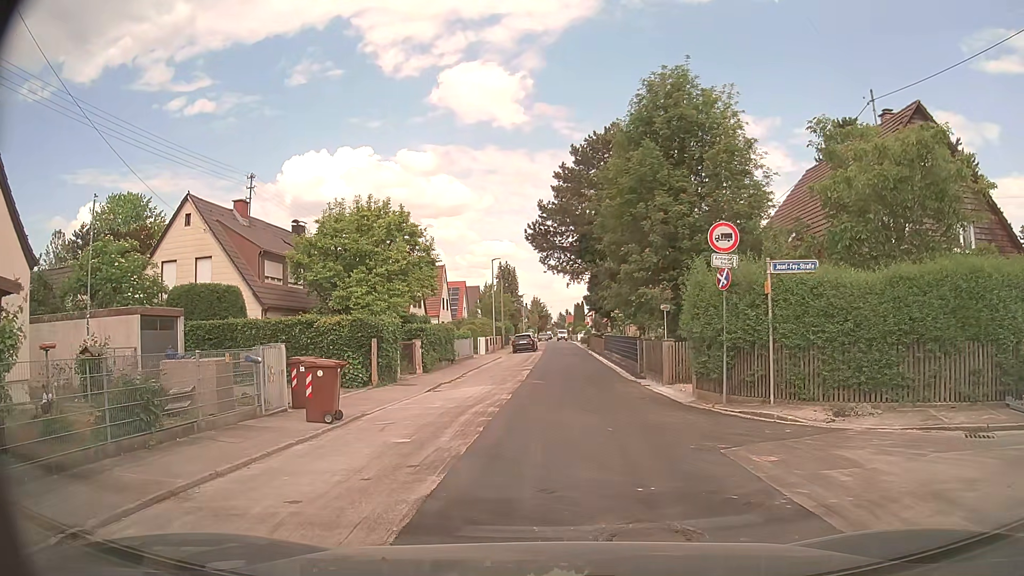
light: Day
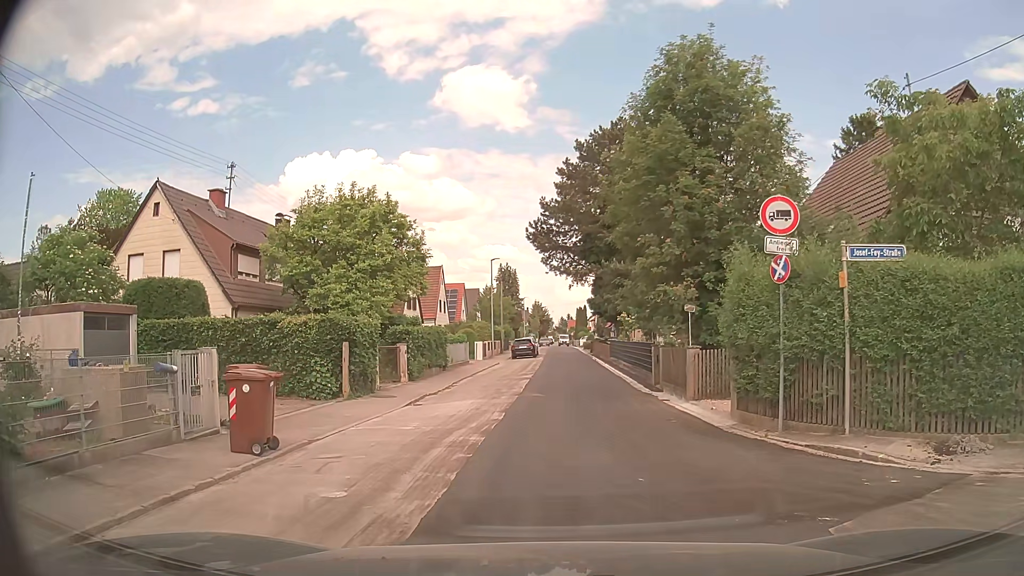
(0.0, +3.1) m; 0°
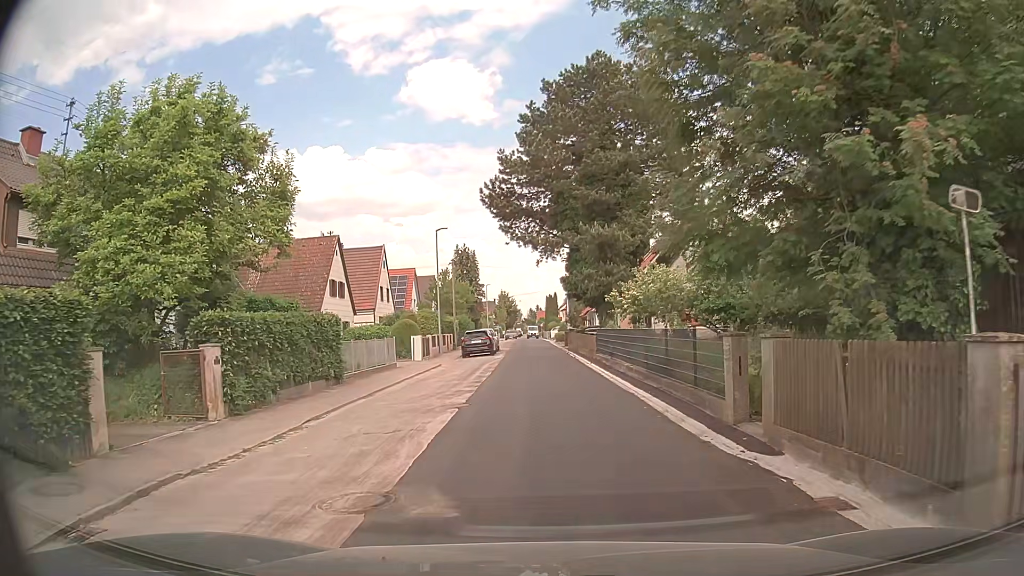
(+0.3, +12.7) m; +3°
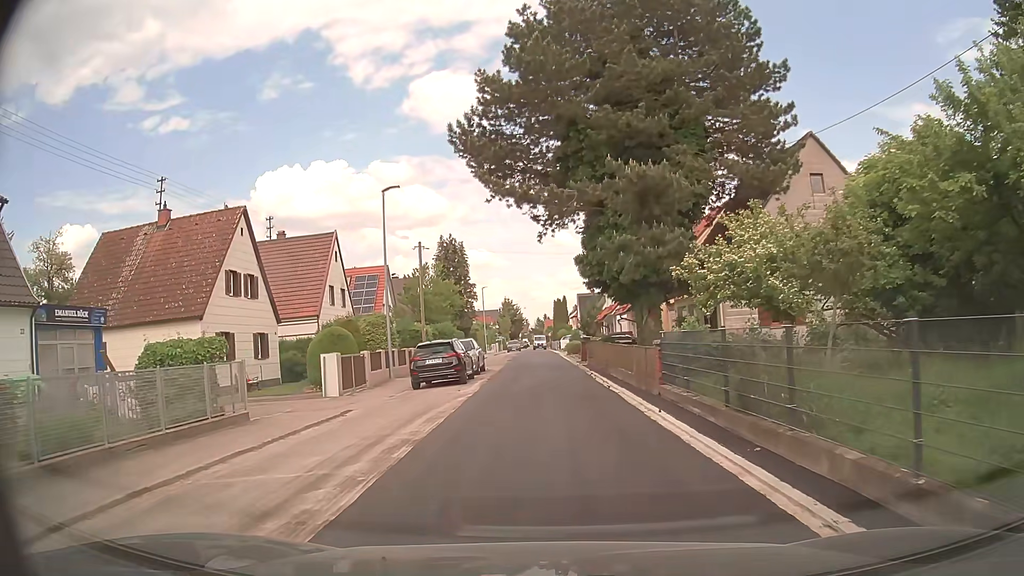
(-0.2, +15.4) m; -1°
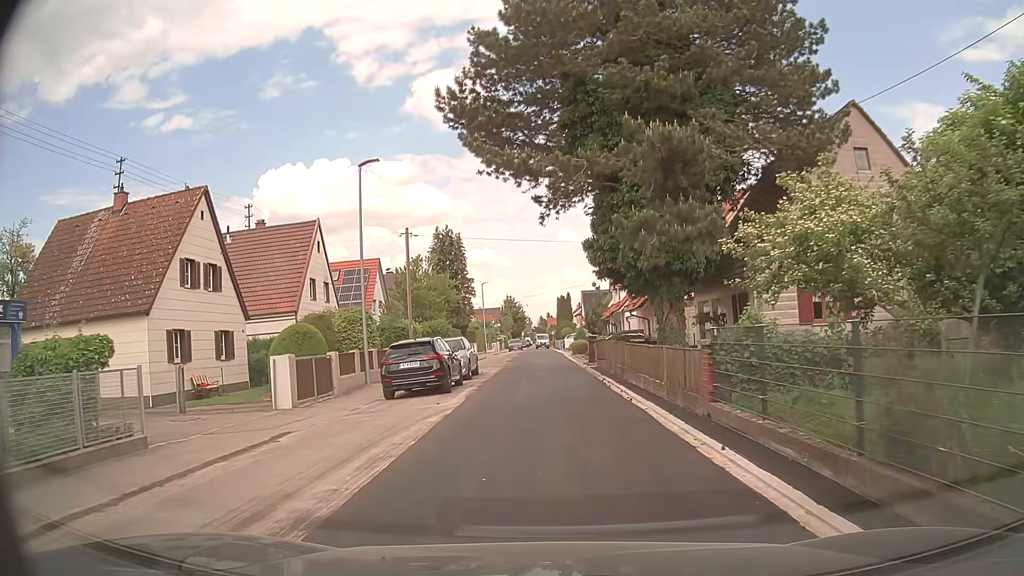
(0.0, +4.1) m; -1°
(0, +10) (0, +20) (0, +30) (0, +40) (0, +50) (-1, +60) (-1, +70) (-1, +80) (0, +90) (-1, +100) m
